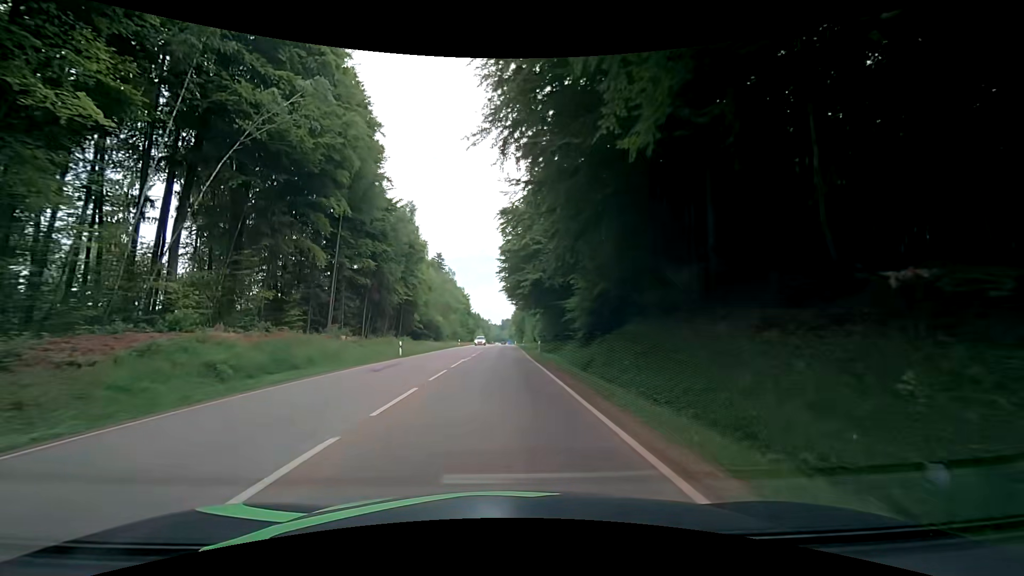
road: secondary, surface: asphalt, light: Day
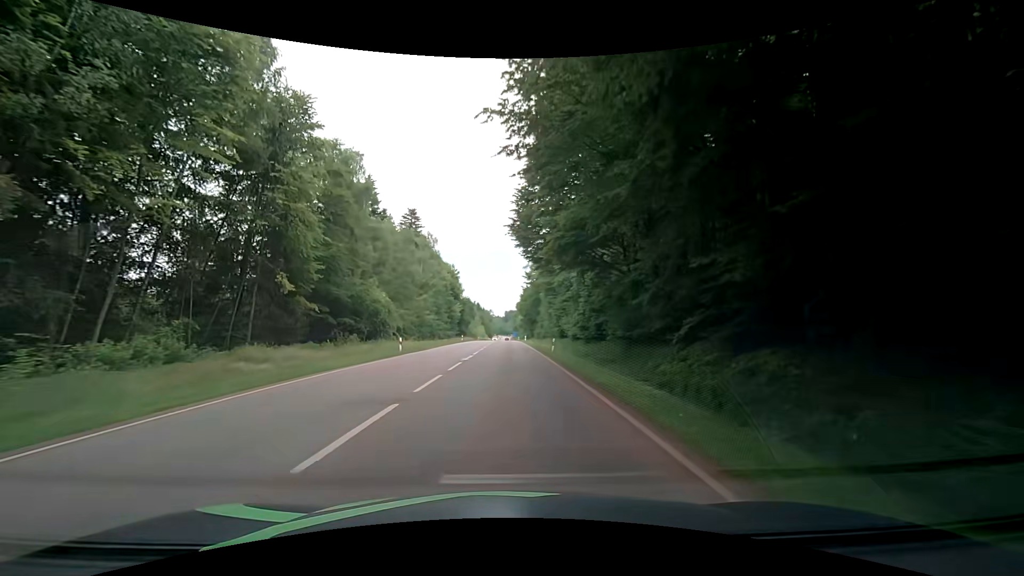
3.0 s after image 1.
(-0.6, +45.7) m; 0°
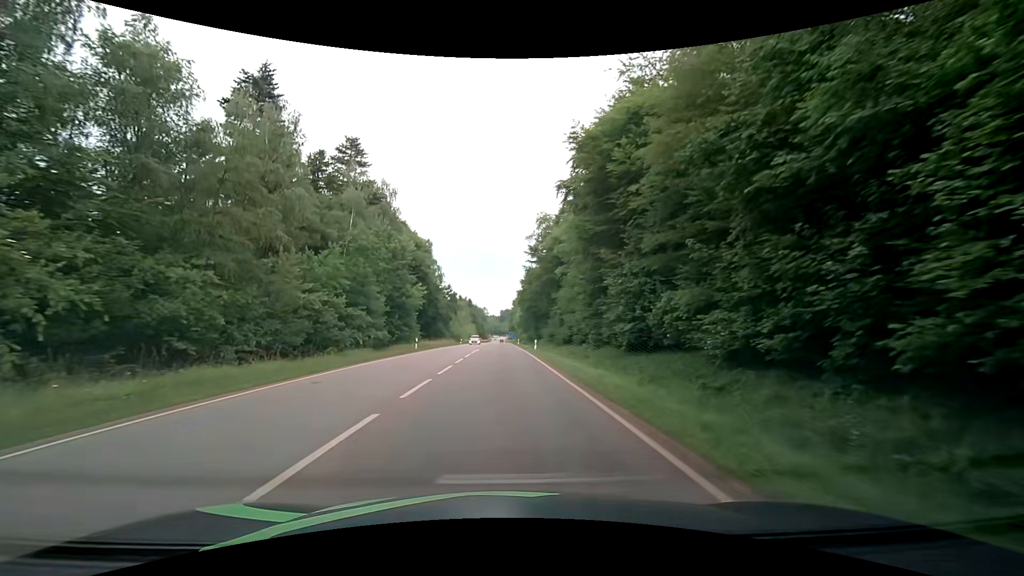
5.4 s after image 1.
(-0.4, +37.2) m; 0°
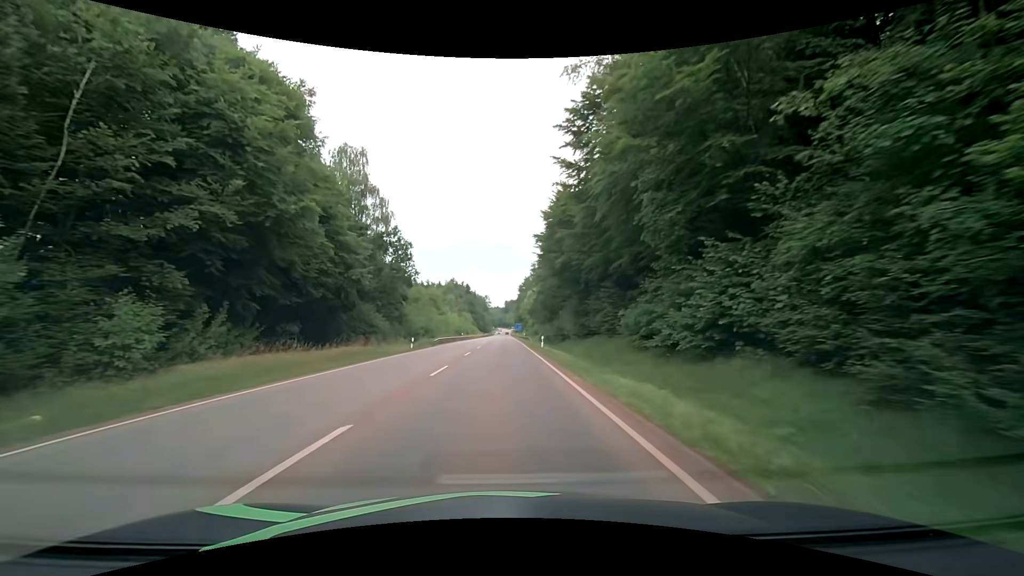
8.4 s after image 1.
(-0.1, +49.8) m; -1°
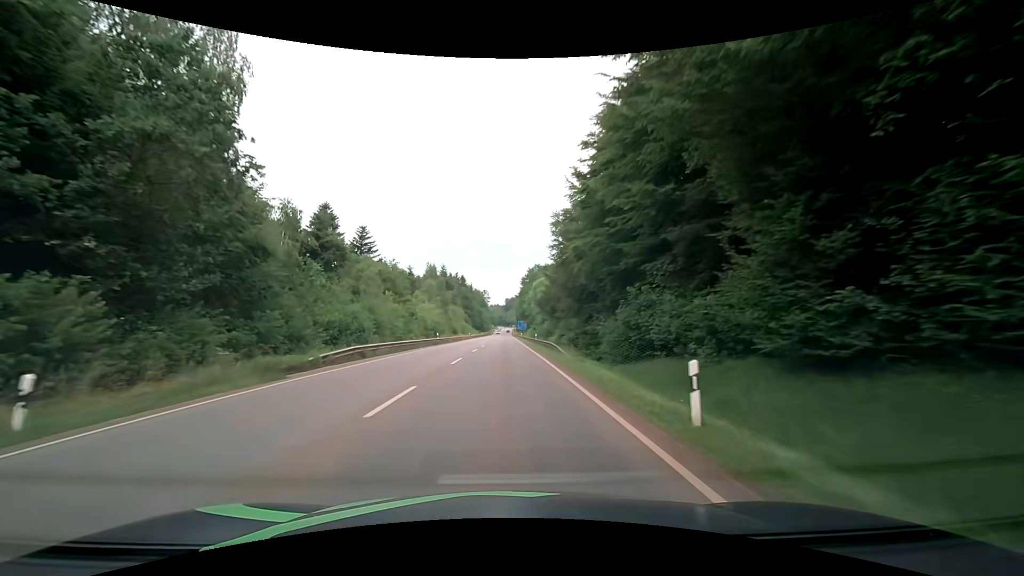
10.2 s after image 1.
(0.0, +31.4) m; +1°
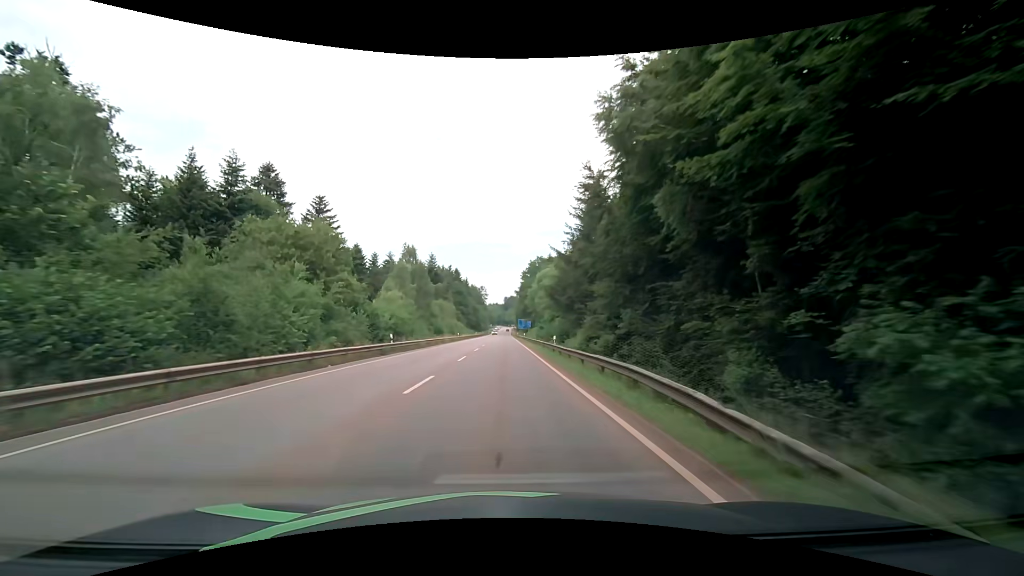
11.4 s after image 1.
(-0.1, +21.3) m; 0°
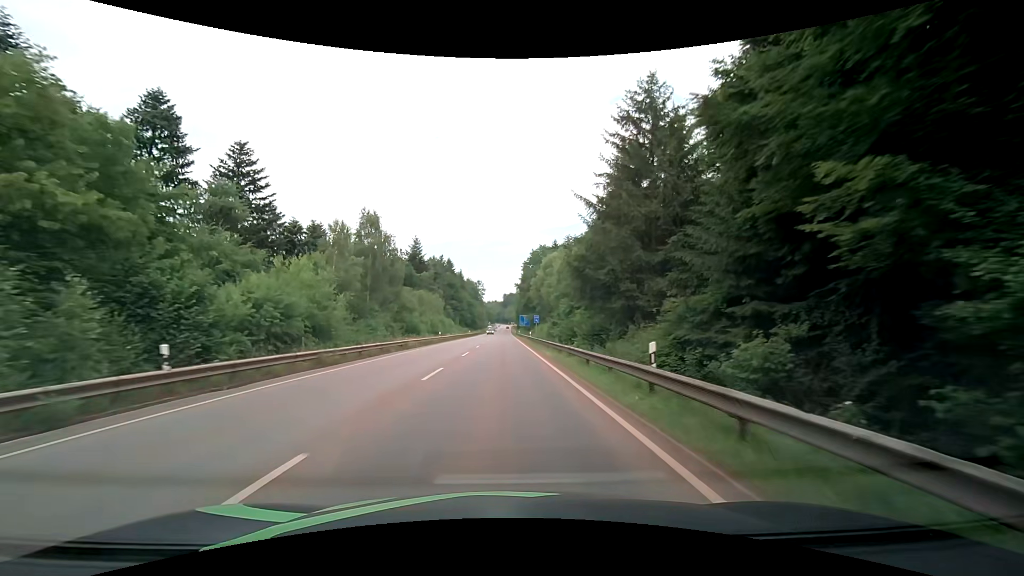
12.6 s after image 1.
(0.0, +21.5) m; 0°
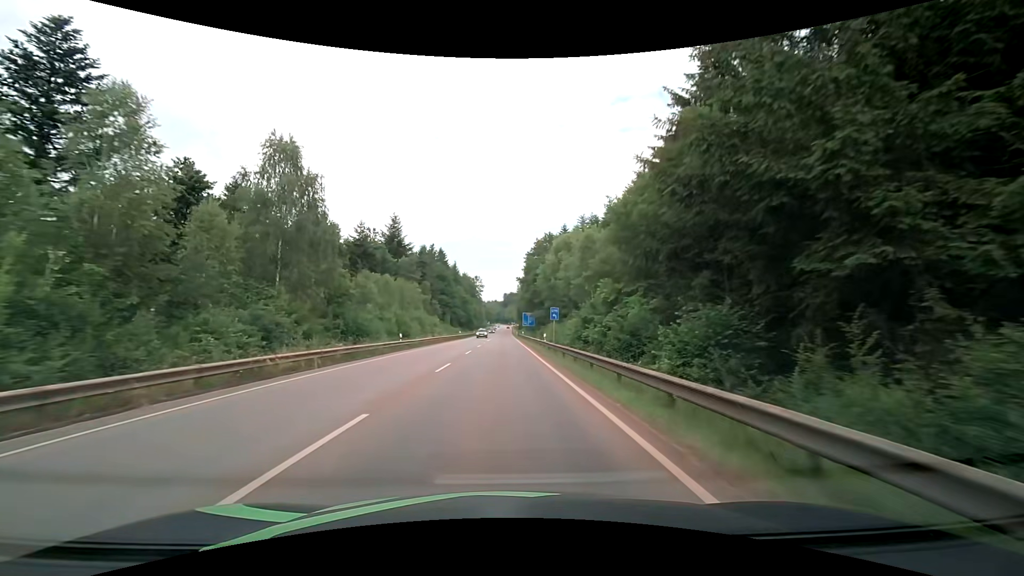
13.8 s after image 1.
(-0.1, +21.6) m; 0°
(0, +10) (0, +20) (0, +30) (0, +40) (0, +50) (0, +60) (0, +70) (0, +80) (0, +90) (0, +100) m
